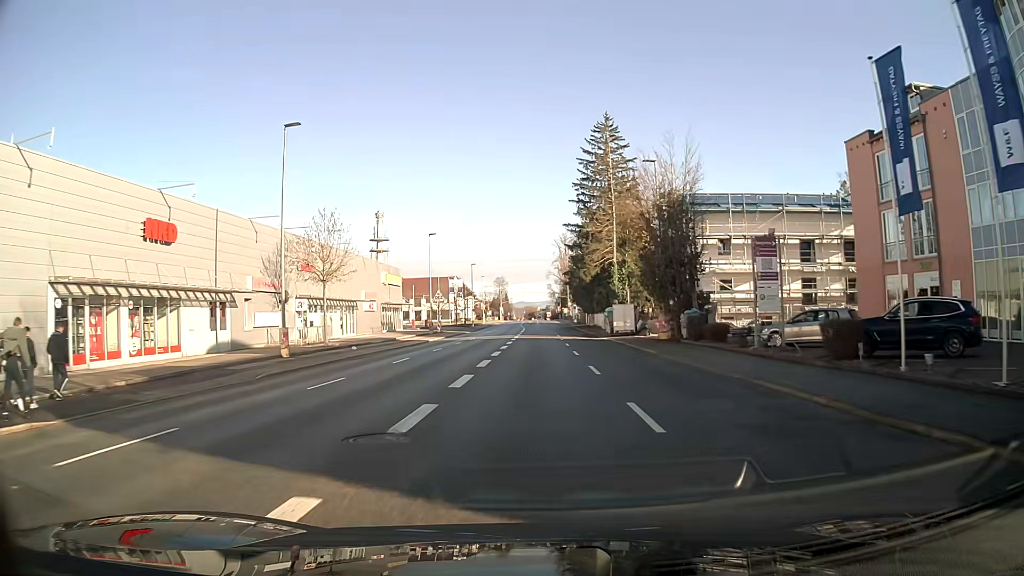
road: tertiary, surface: asphalt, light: Day
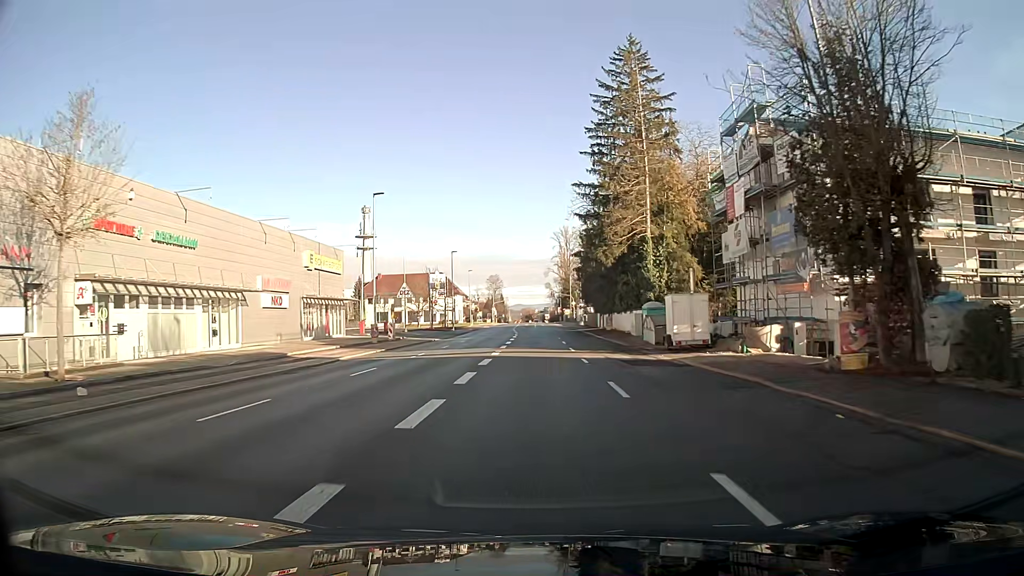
(+0.1, +23.5) m; 0°
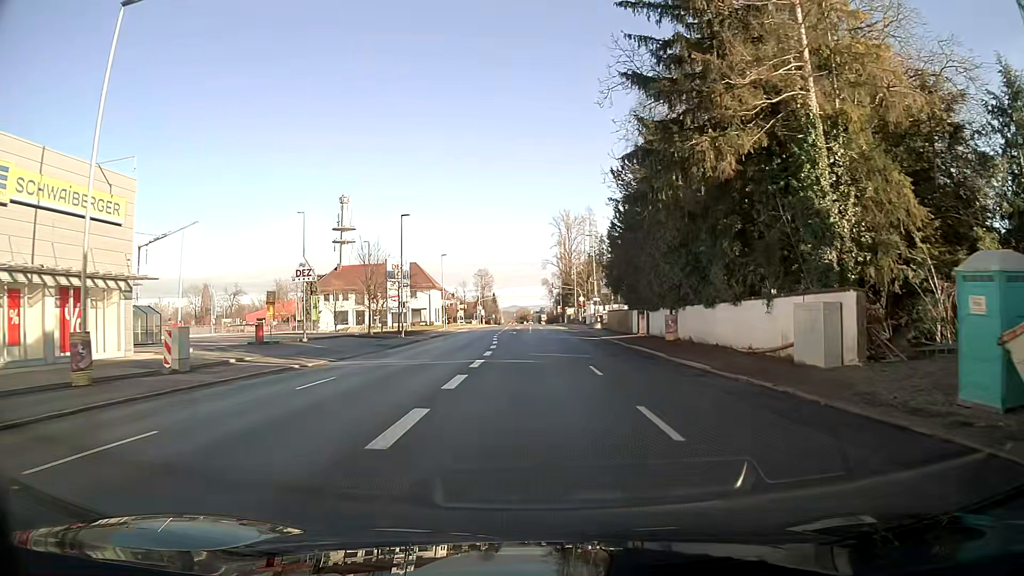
(+0.1, +31.4) m; 0°
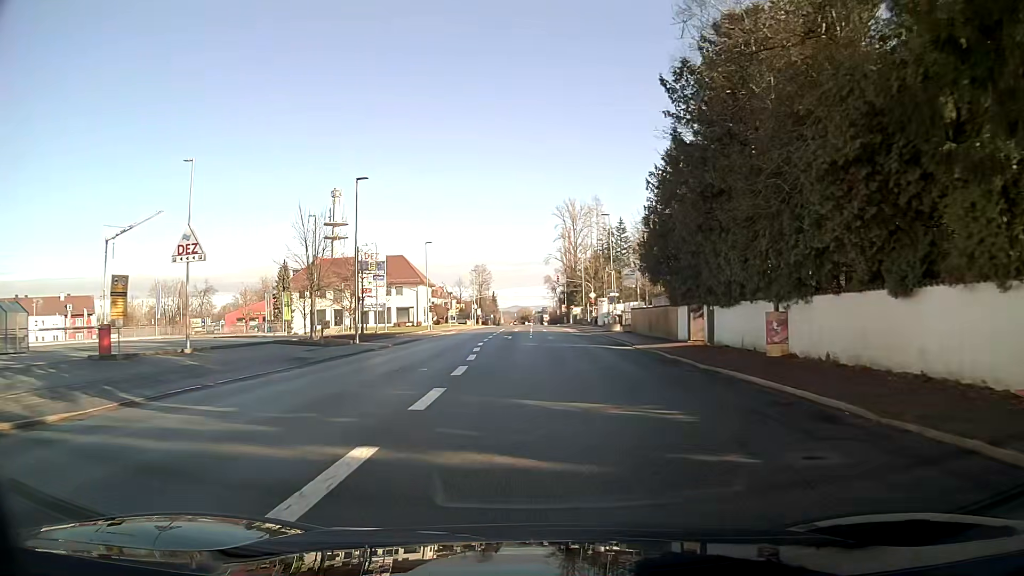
(0.0, +15.2) m; 0°
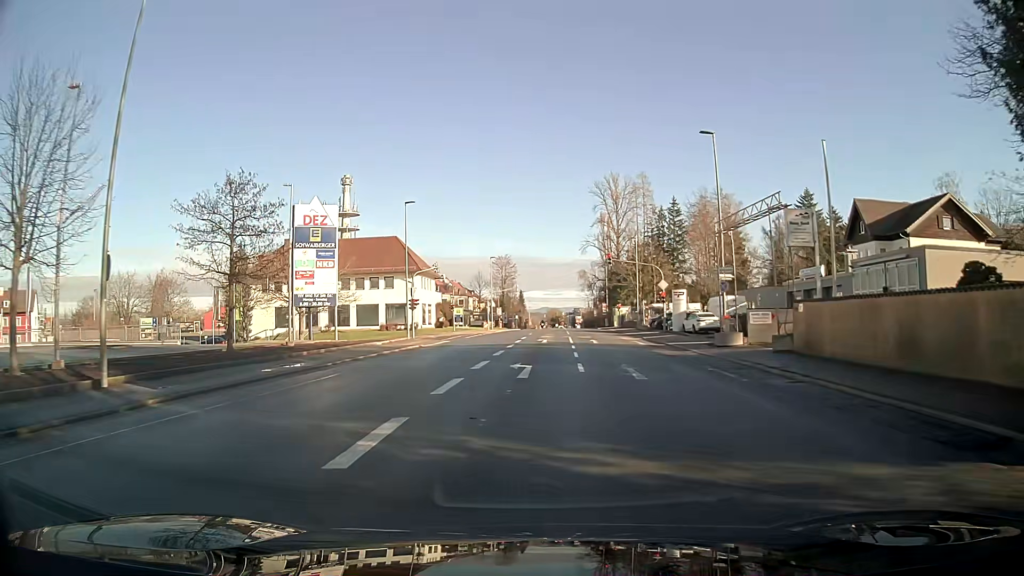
(-0.6, +27.8) m; -2°
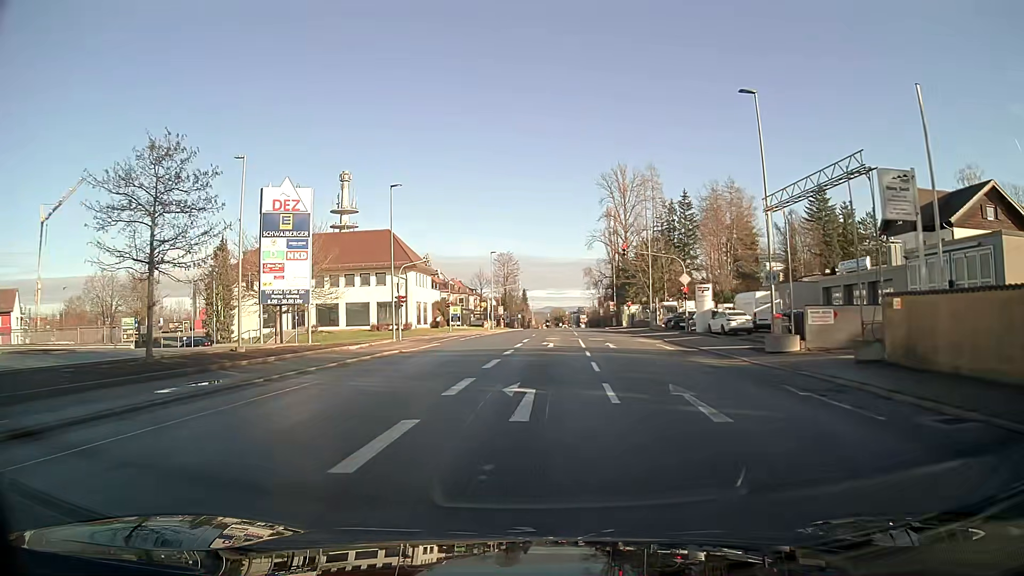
(0.0, +6.3) m; 0°
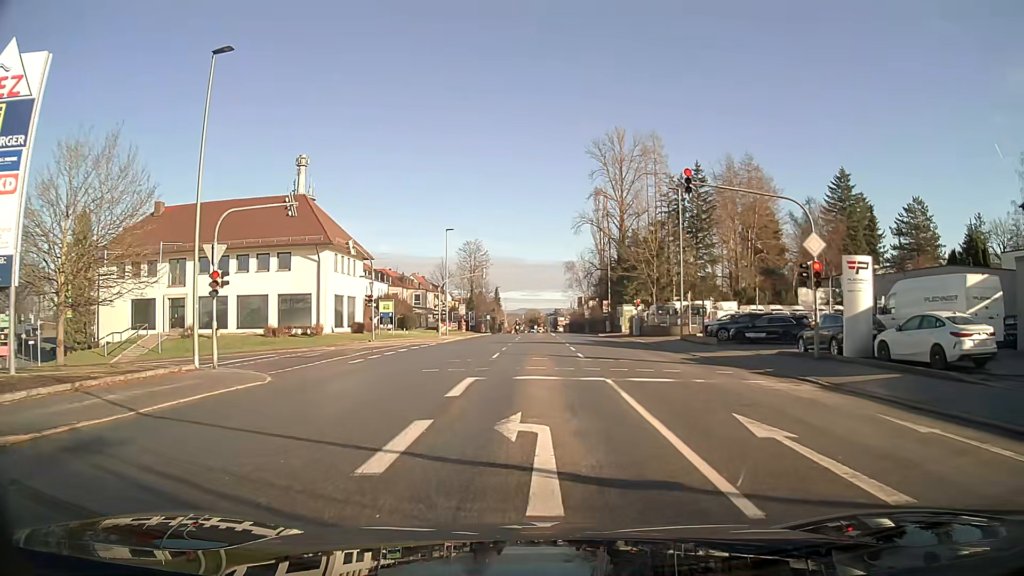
(+0.4, +23.7) m; +2°
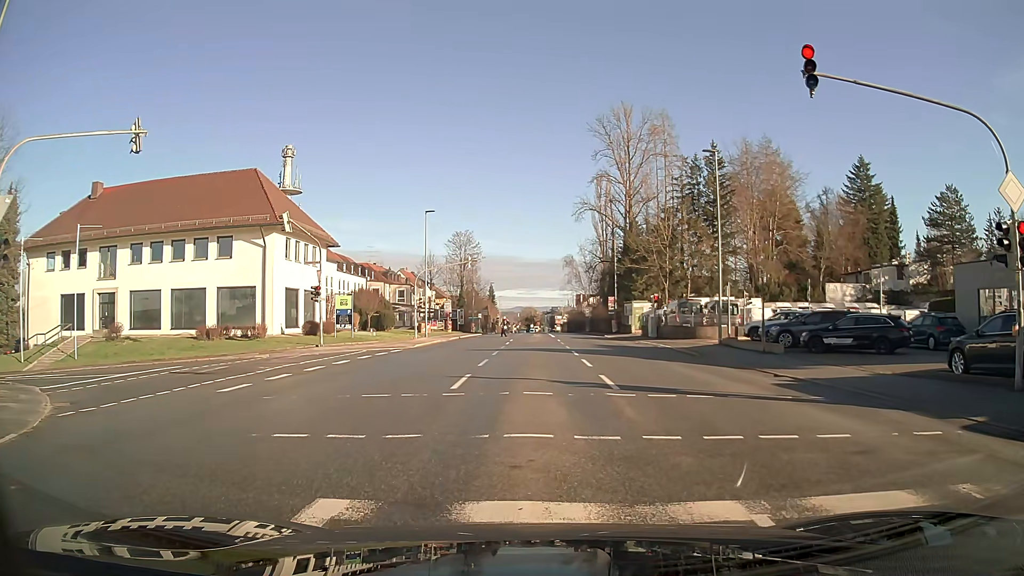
(0.0, +10.0) m; 0°
(0, +10) (0, +20) (-6, +27) (-16, +28) (-26, +28) (-36, +27) (-46, +27) (-53, +33) (-53, +43) (-53, +53) m
